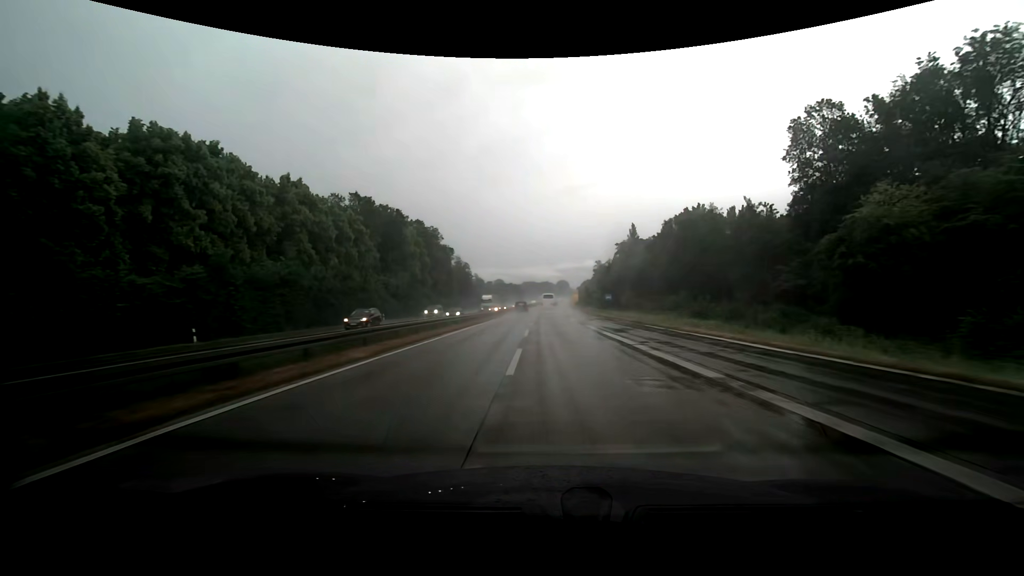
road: trunk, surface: asphalt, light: Day
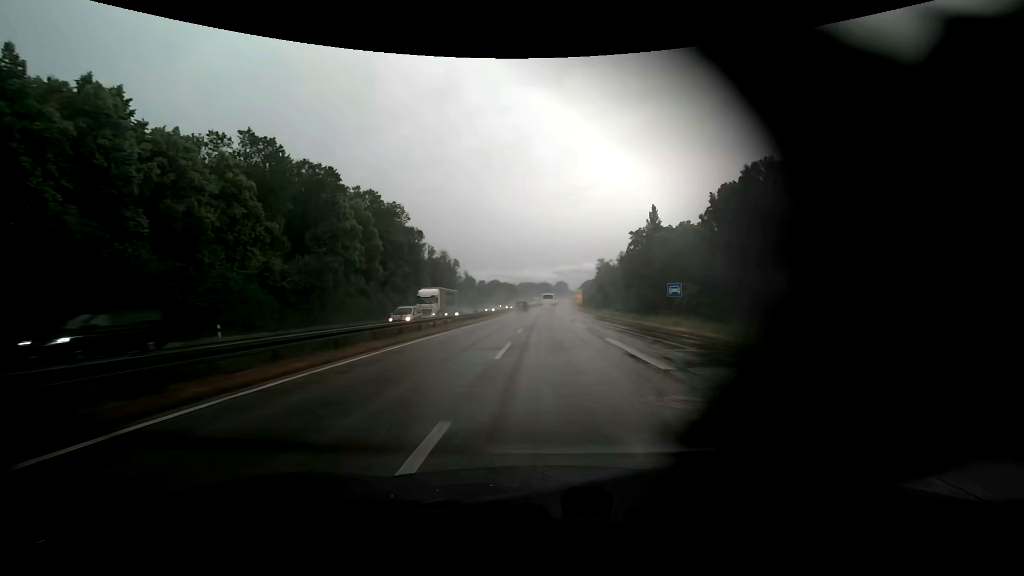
(+0.1, +33.7) m; 0°
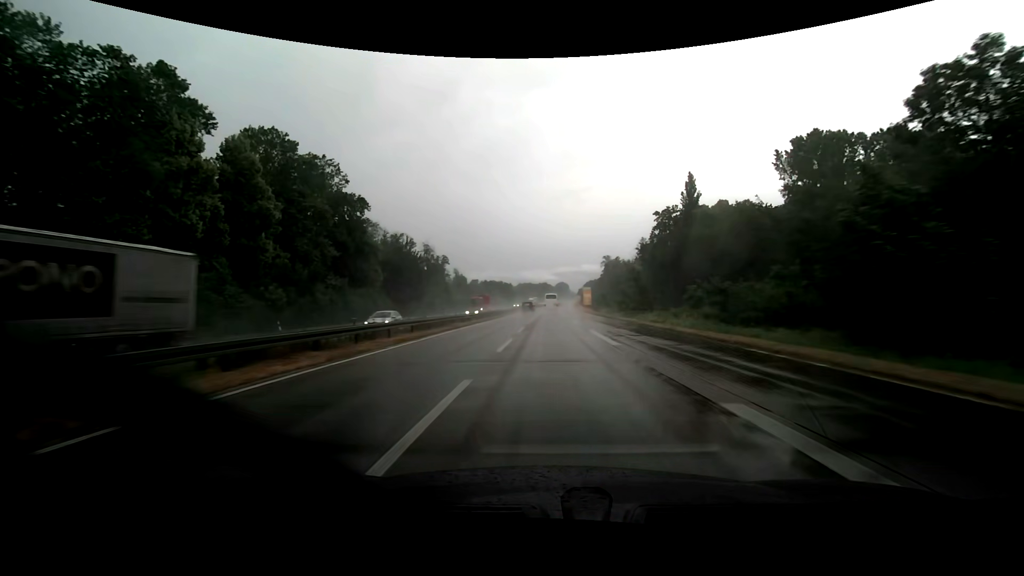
(0.0, +33.8) m; 0°
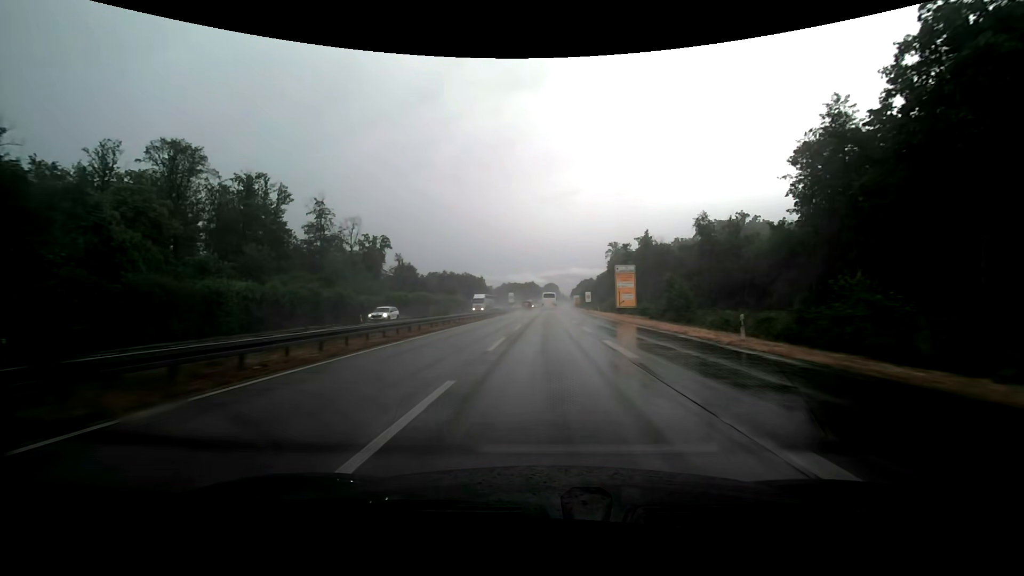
(+0.9, +84.2) m; +1°
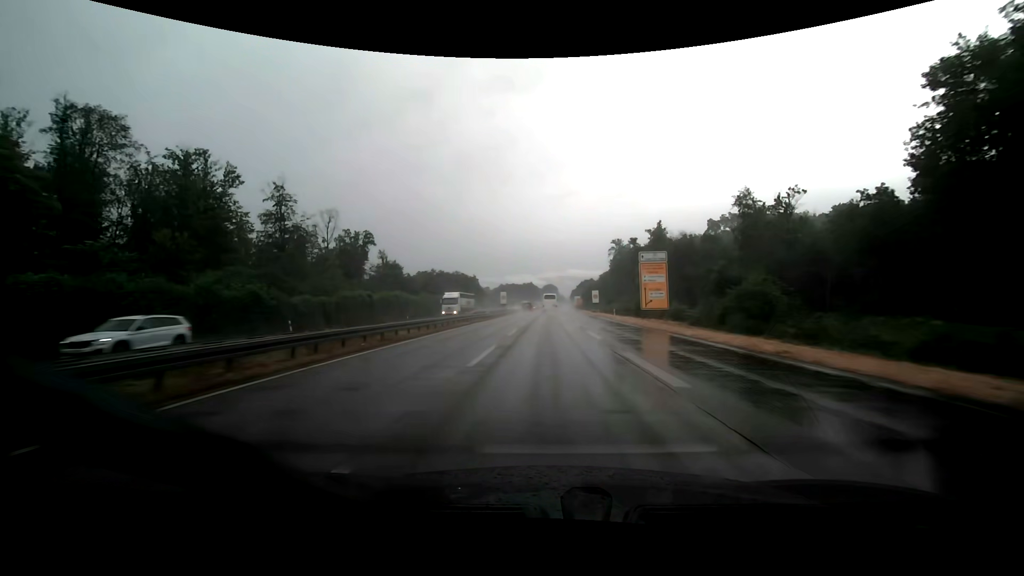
(0.0, +16.4) m; 0°
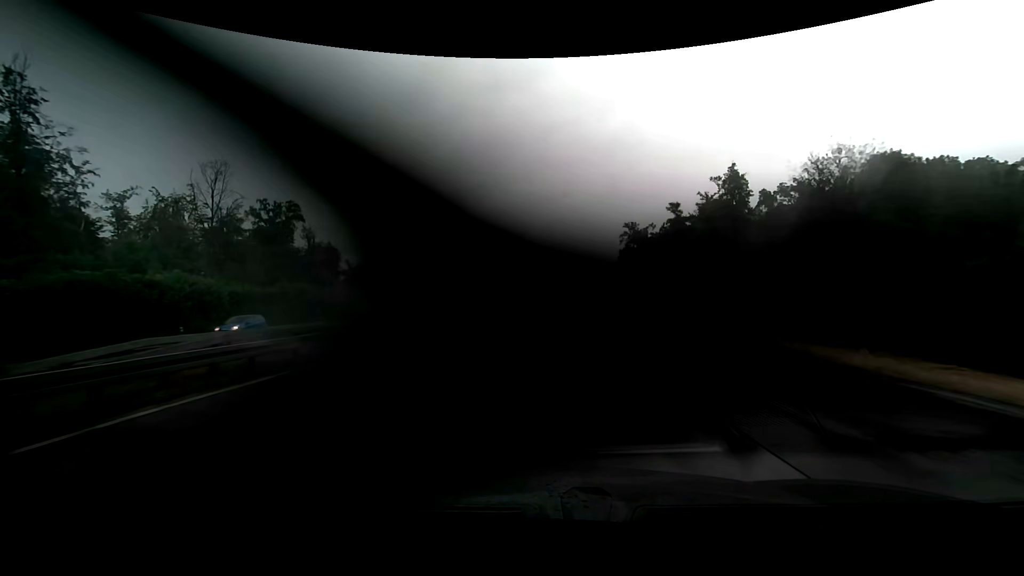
(+0.1, +47.4) m; 0°
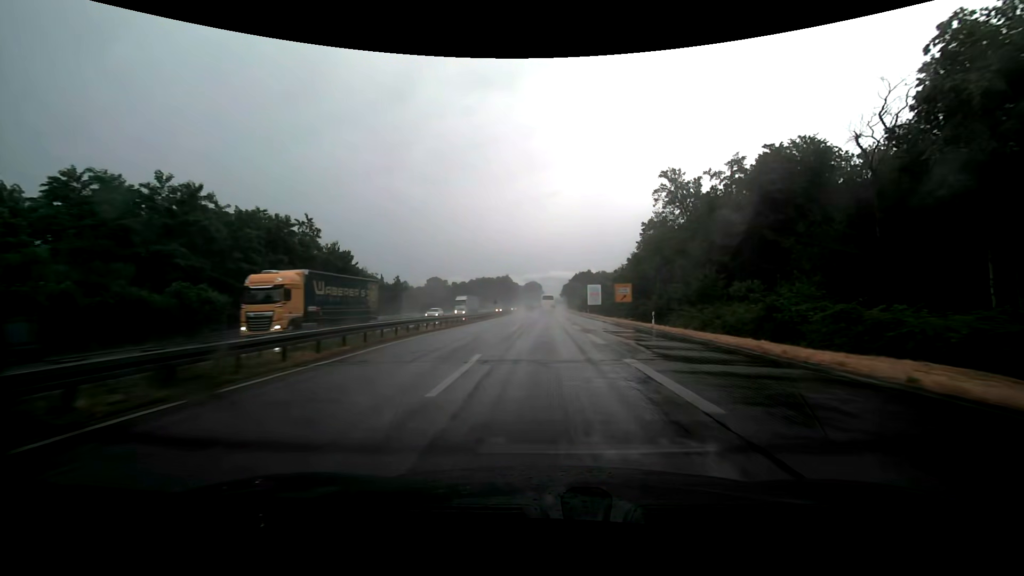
(+0.7, +74.4) m; +1°
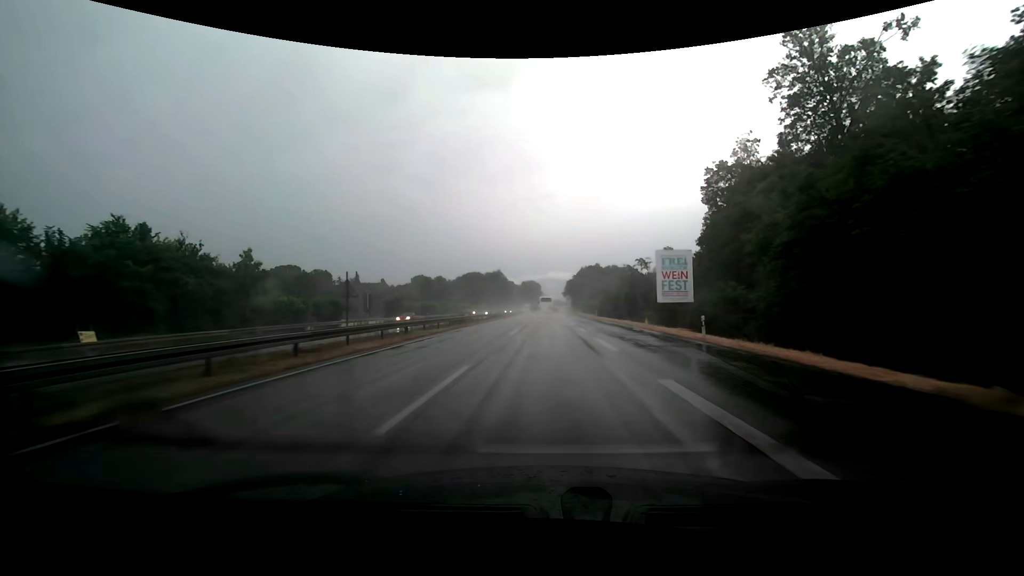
(+0.7, +57.9) m; +1°
(0, +10) (0, +20) (0, +30) (0, +40) (0, +50) (0, +60) (0, +70) (+1, +80) (+1, +90) (+1, +100) m
